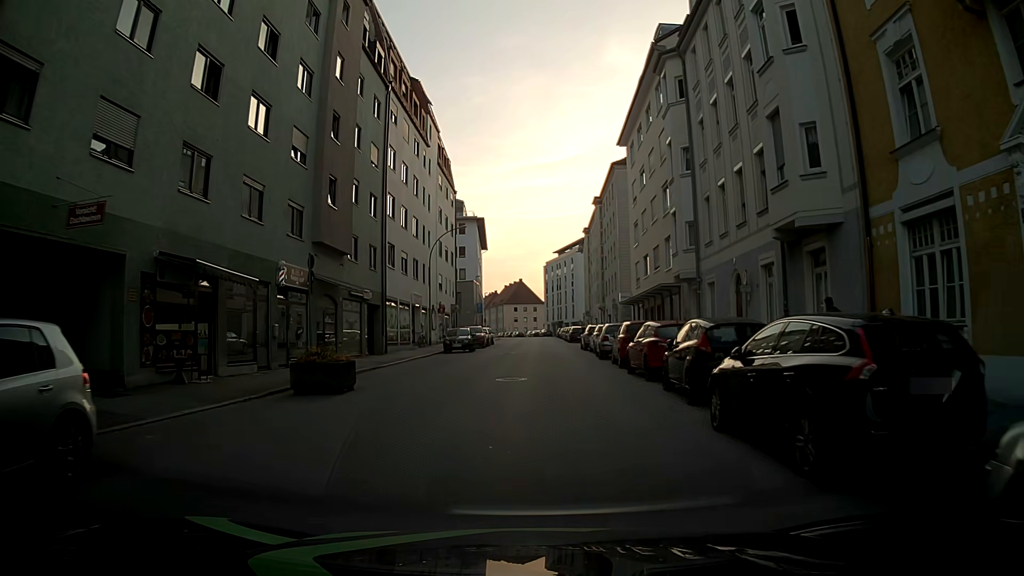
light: Day
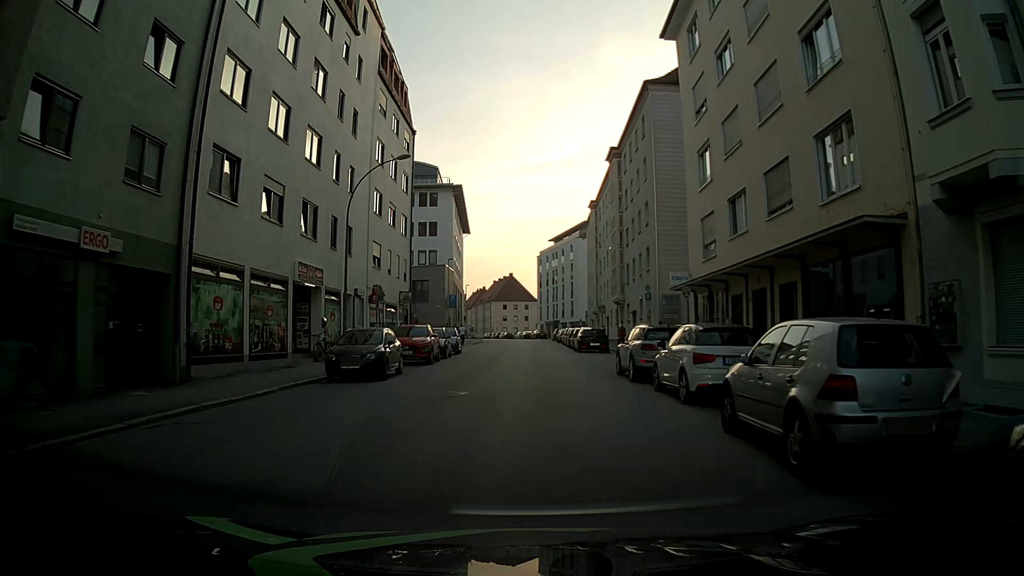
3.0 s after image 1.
(+0.2, +21.1) m; +1°
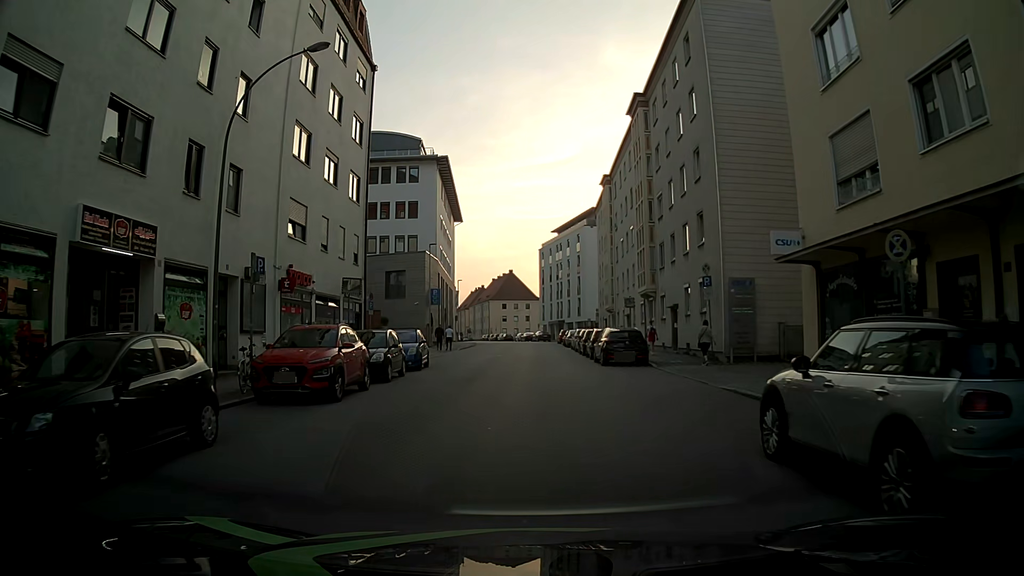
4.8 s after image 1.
(+0.1, +12.8) m; 0°
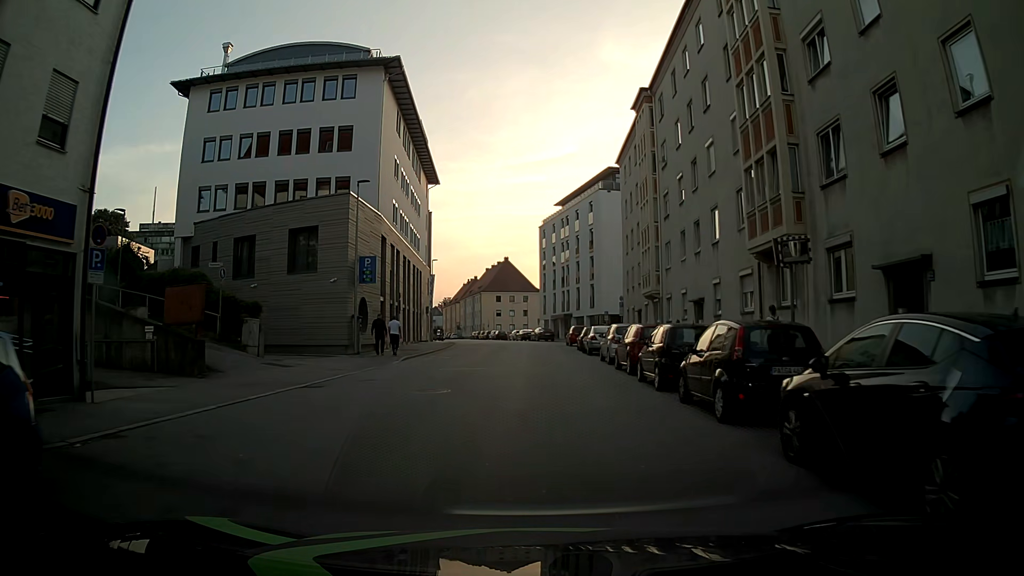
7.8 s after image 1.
(+0.1, +22.1) m; 0°
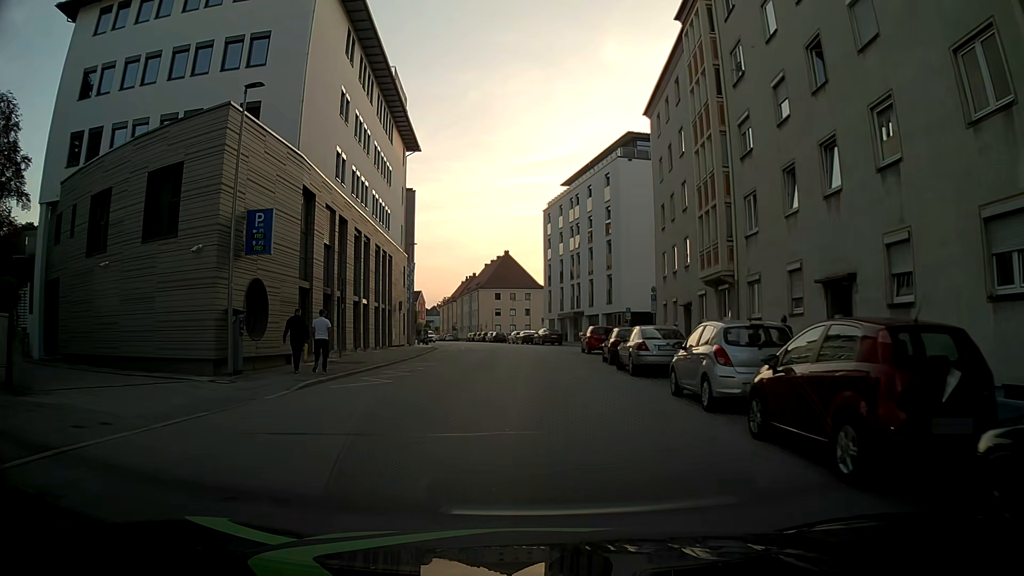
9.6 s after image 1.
(0.0, +13.7) m; 0°
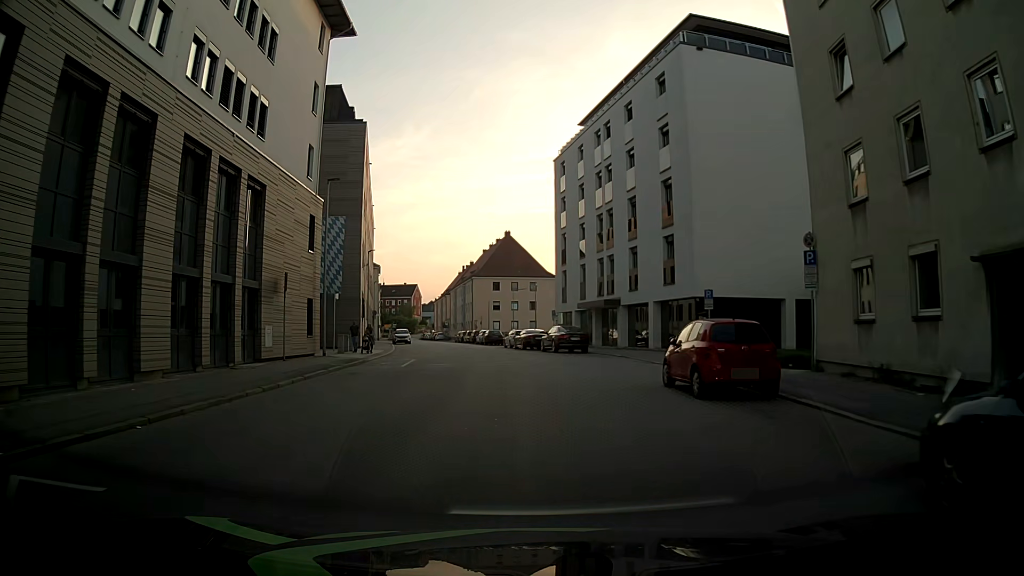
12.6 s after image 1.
(0.0, +23.5) m; 0°
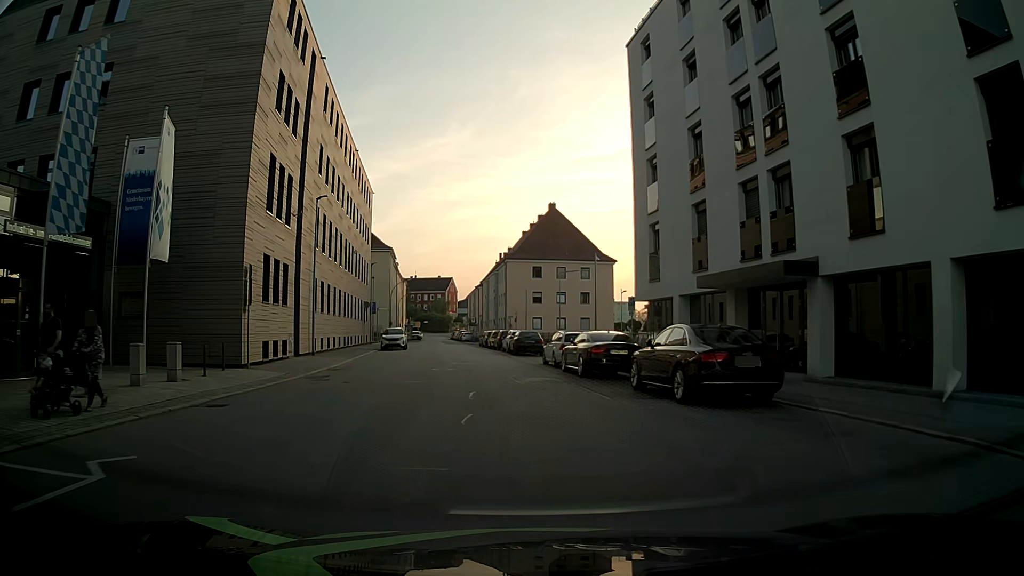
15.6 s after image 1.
(-0.5, +24.4) m; -3°
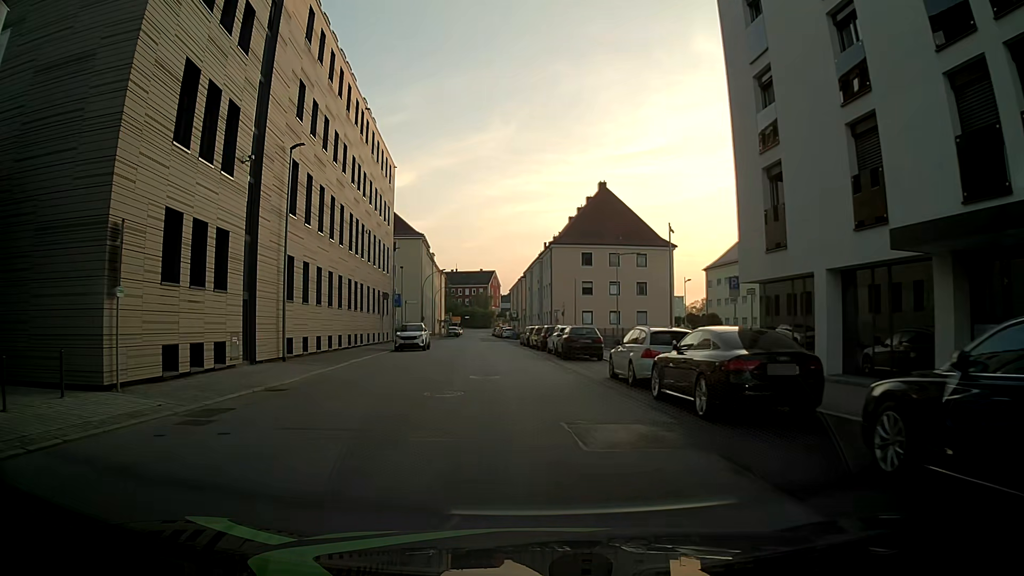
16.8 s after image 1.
(-0.3, +10.0) m; -4°
(0, +10) (-1, +20) (-2, +30) (-2, +40) (-3, +50) (-4, +60) (-4, +70) (-5, +80) (-6, +90) (-6, +100) m
